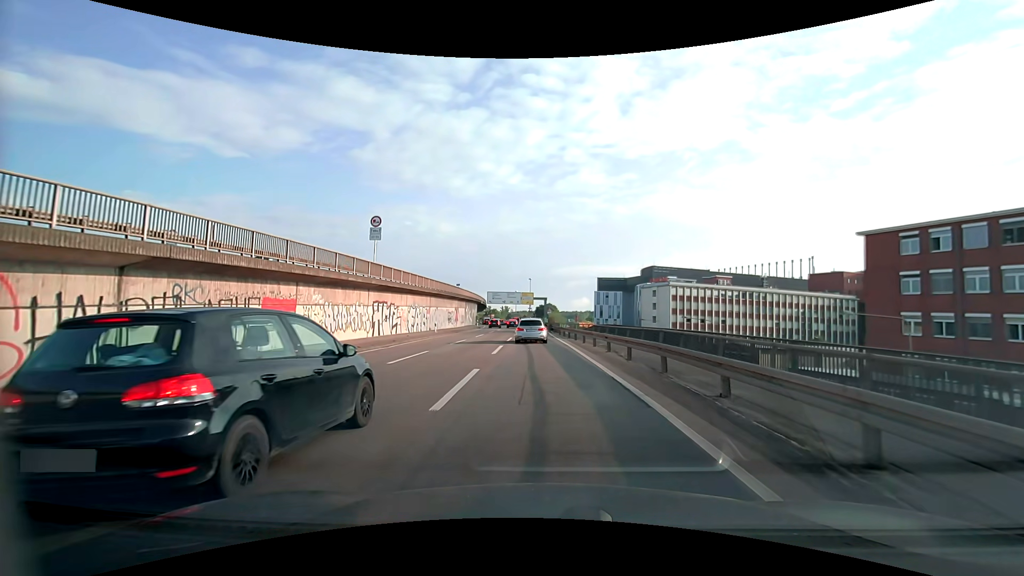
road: motorway_link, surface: asphalt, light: Day
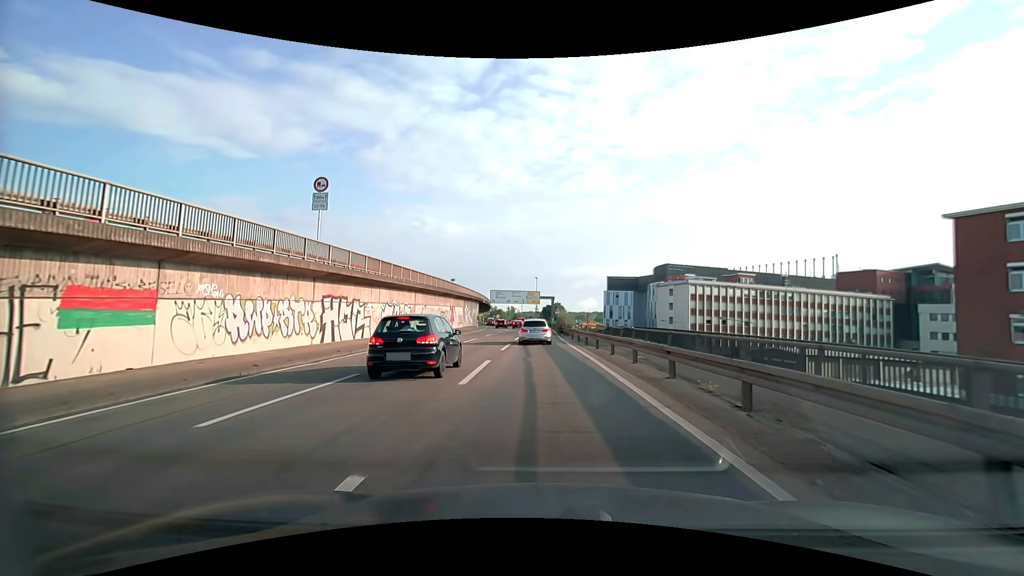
(-0.1, +9.1) m; 0°
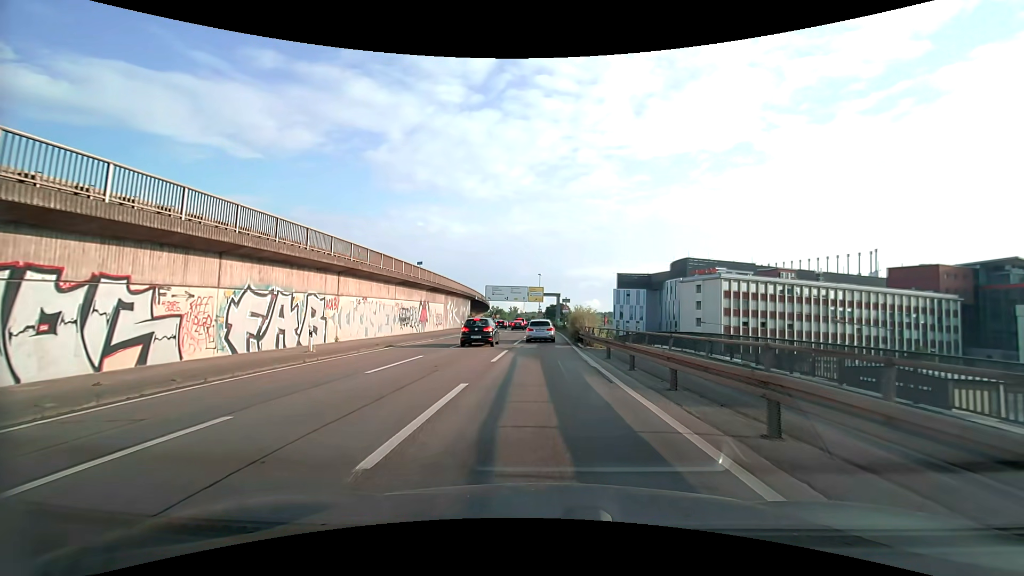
(-0.2, +17.7) m; 0°
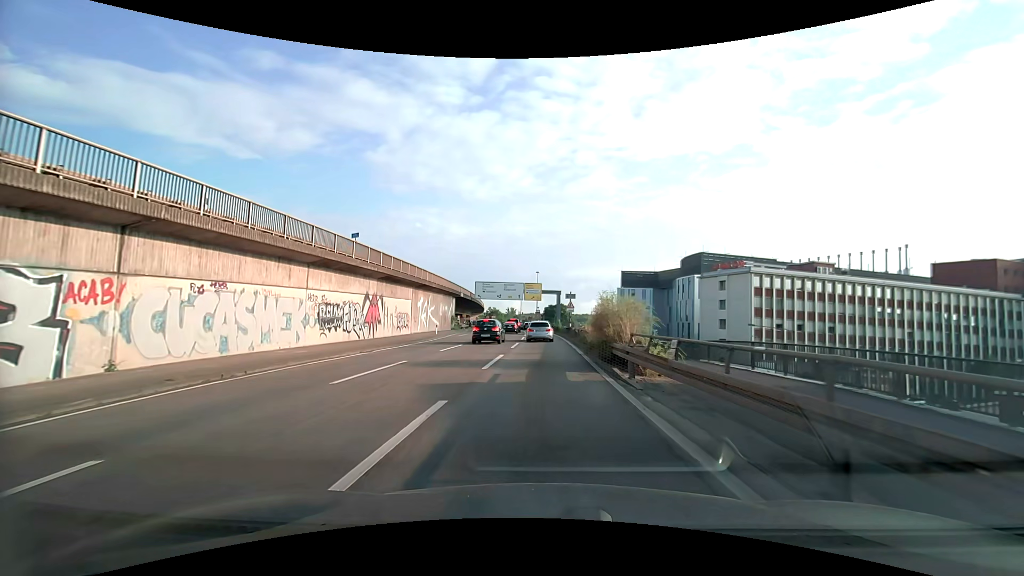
(0.0, +14.2) m; 0°
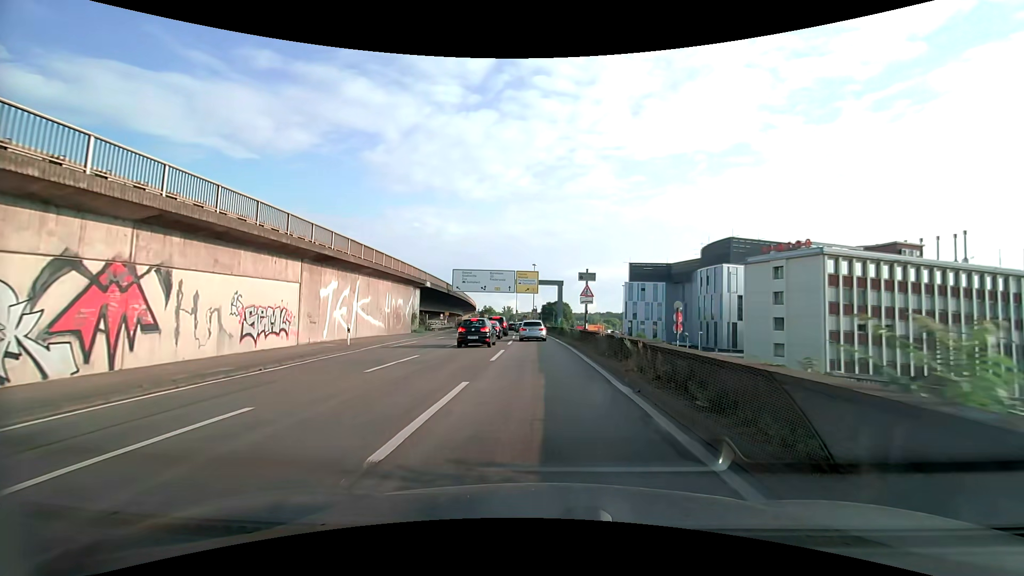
(+0.1, +21.1) m; +1°
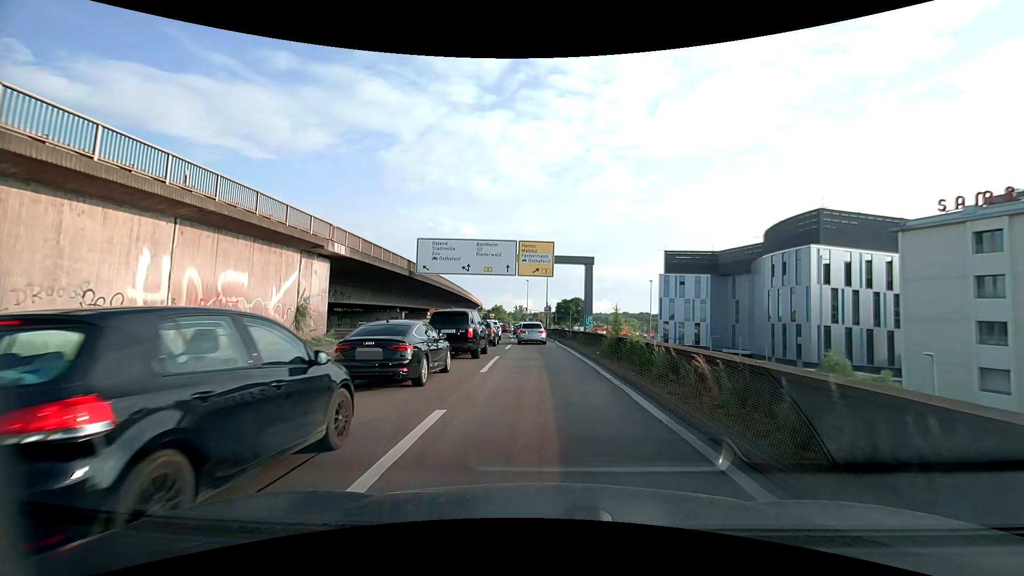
(-0.5, +27.2) m; -2°
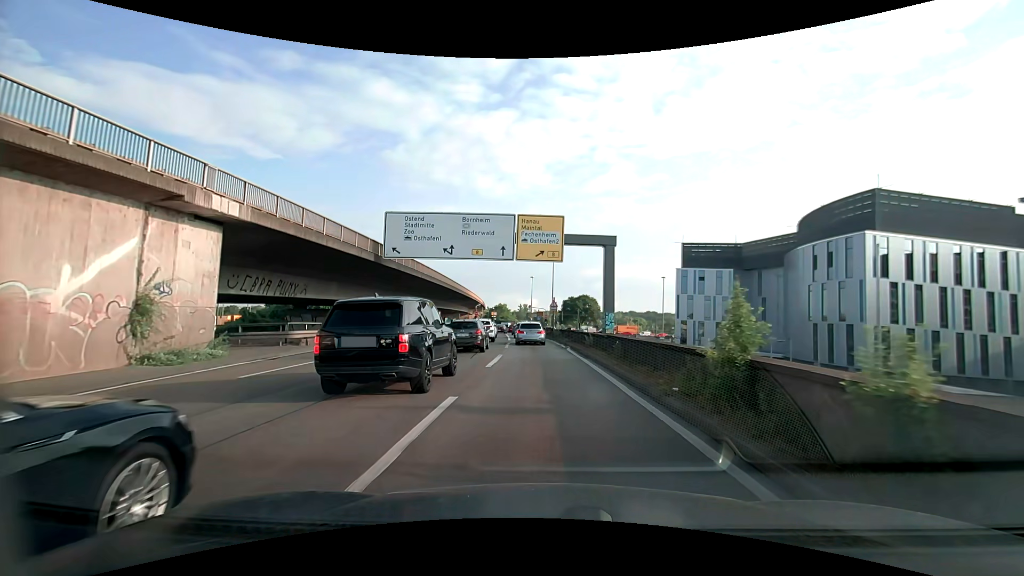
(0.0, +10.7) m; 0°
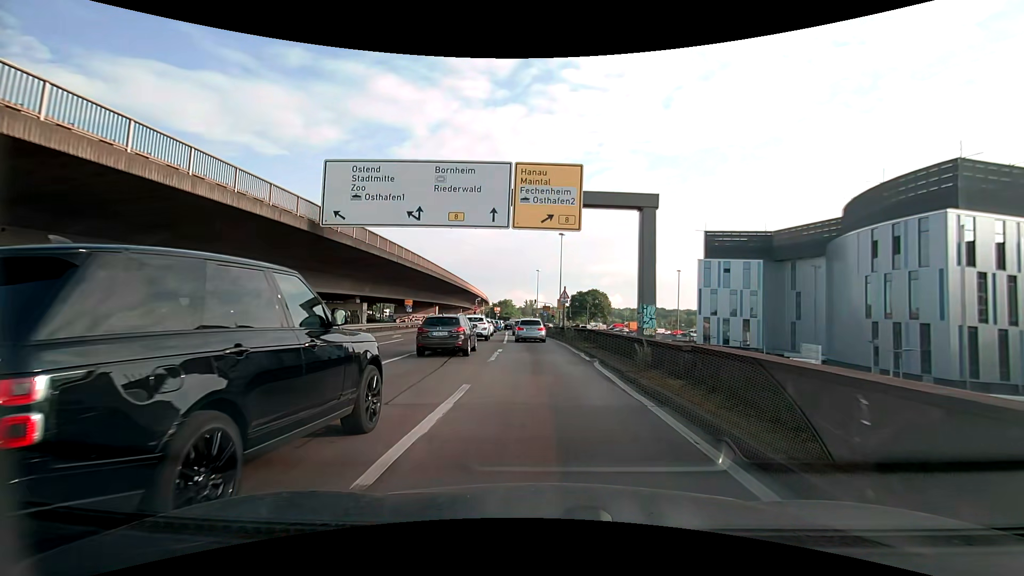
(-0.1, +10.8) m; -1°
(0, +10) (0, +20) (-1, +30) (-1, +40) (-2, +50) (-3, +60) (-3, +70) (-1, +80) (+1, +90) (+4, +99) m
